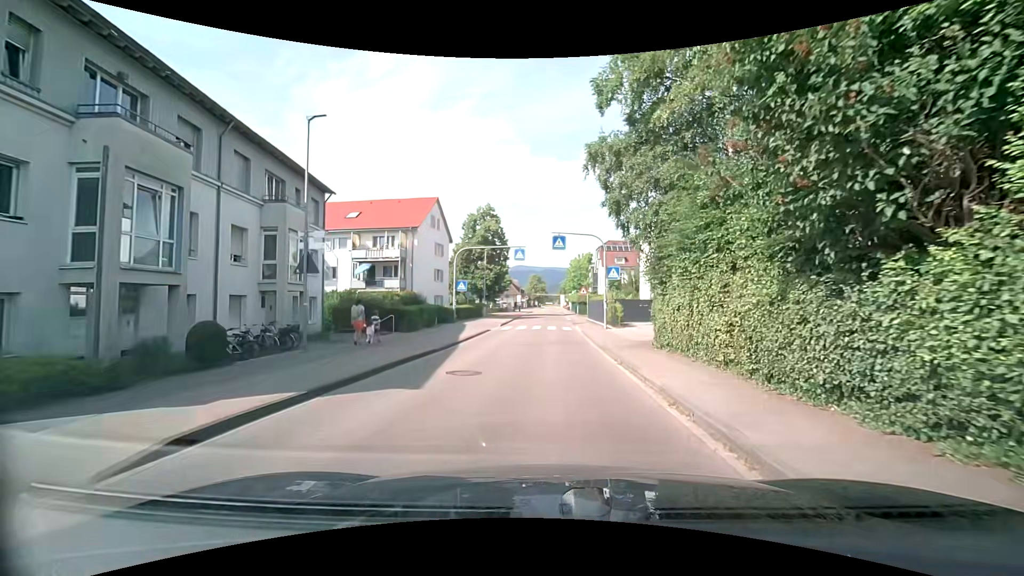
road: tertiary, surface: asphalt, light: Day
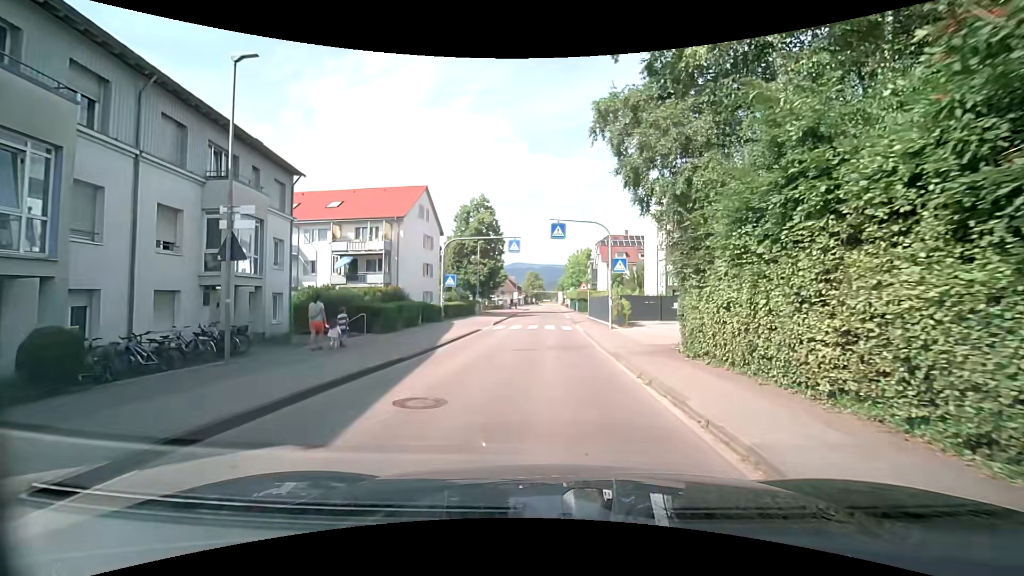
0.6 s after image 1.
(0.0, +3.6) m; 0°
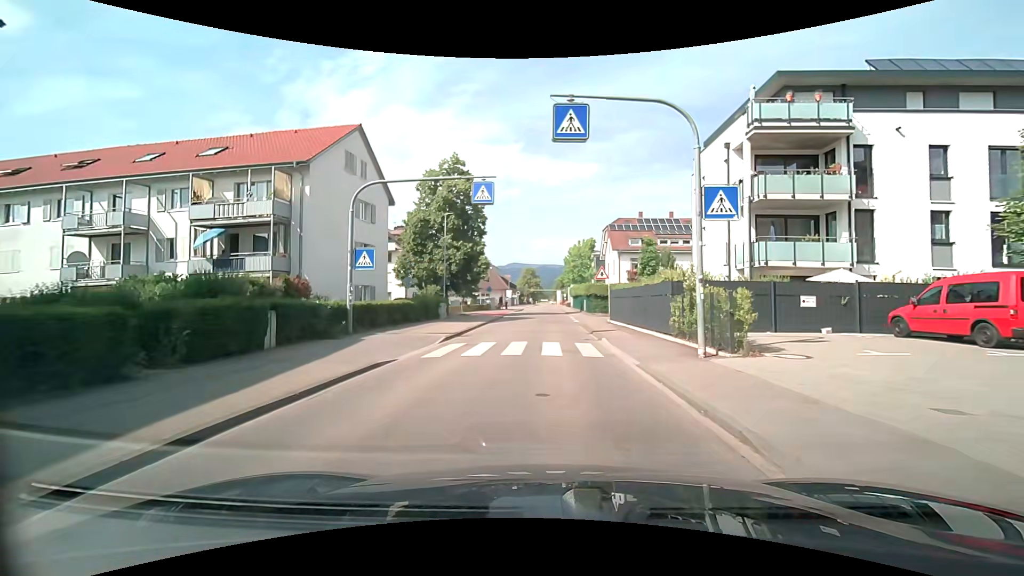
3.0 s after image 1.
(-0.1, +15.9) m; 0°
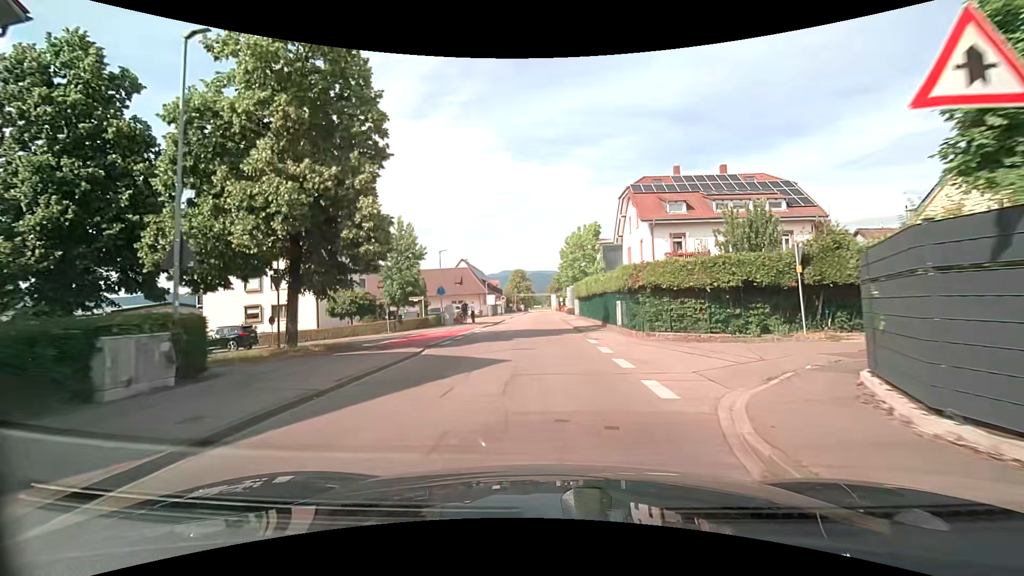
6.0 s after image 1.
(+0.4, +25.5) m; +1°
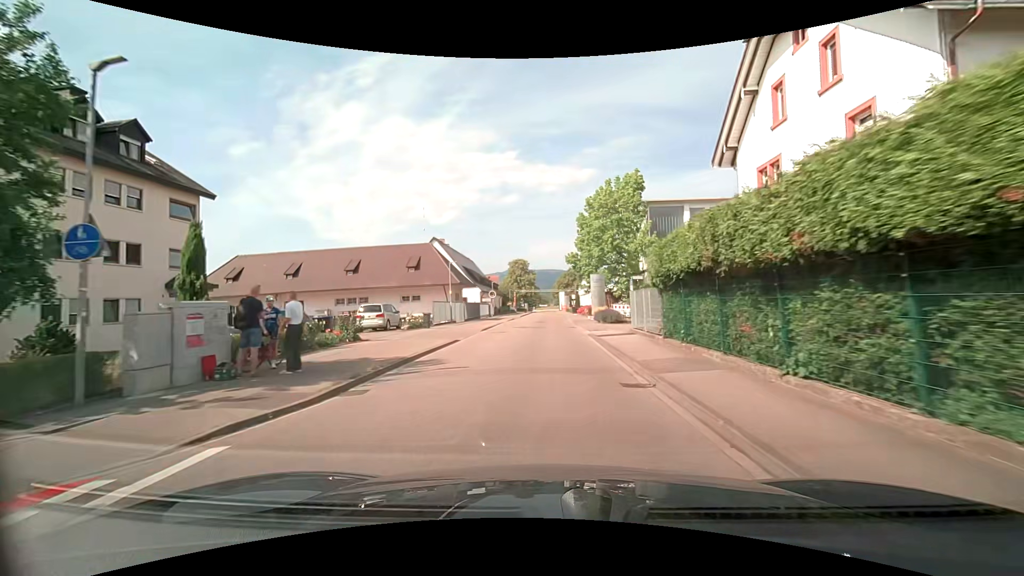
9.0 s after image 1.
(-0.2, +29.7) m; -1°
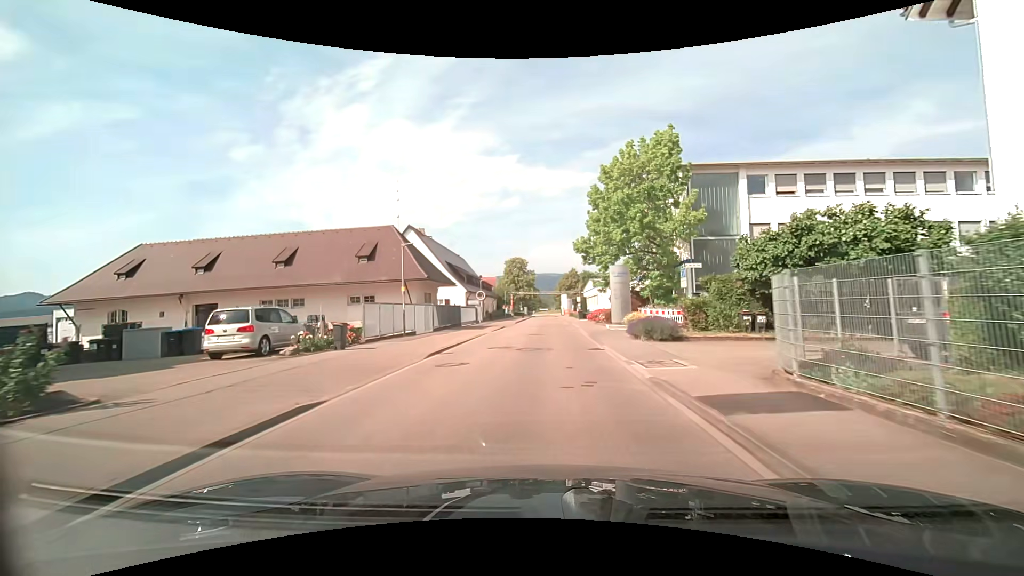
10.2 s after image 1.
(0.0, +12.8) m; 0°
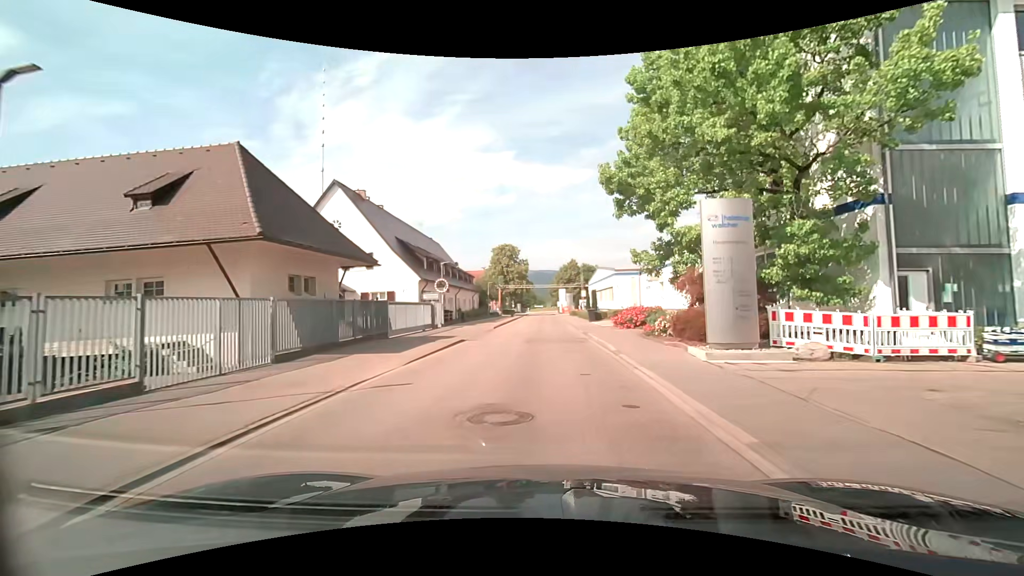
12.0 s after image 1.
(0.0, +18.7) m; 0°
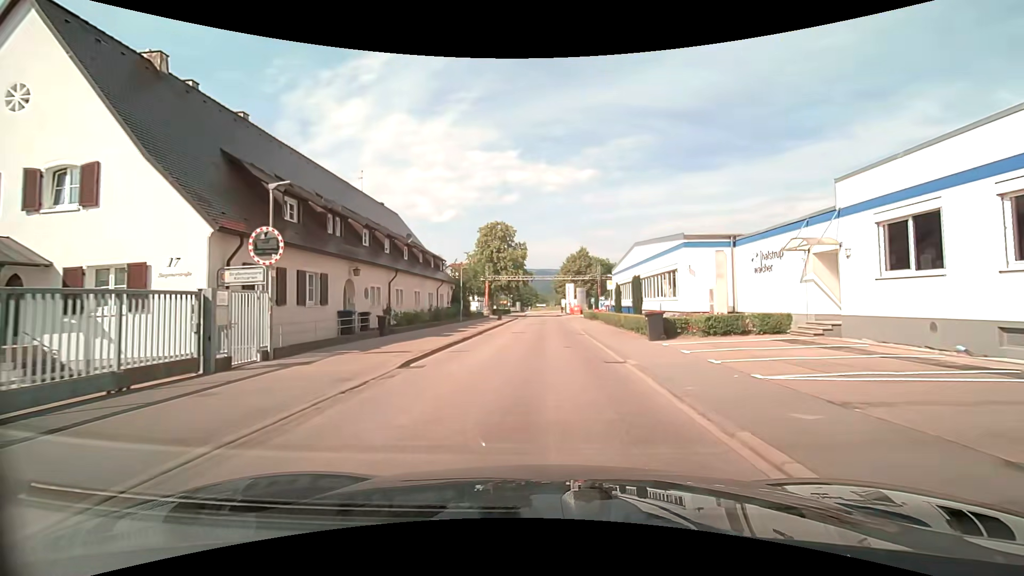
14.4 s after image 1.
(+0.1, +22.8) m; 0°
(0, +10) (0, +20) (0, +30) (0, +40) (0, +50) (0, +60) (0, +70) (0, +80) (+1, +90) (+1, +100) m
